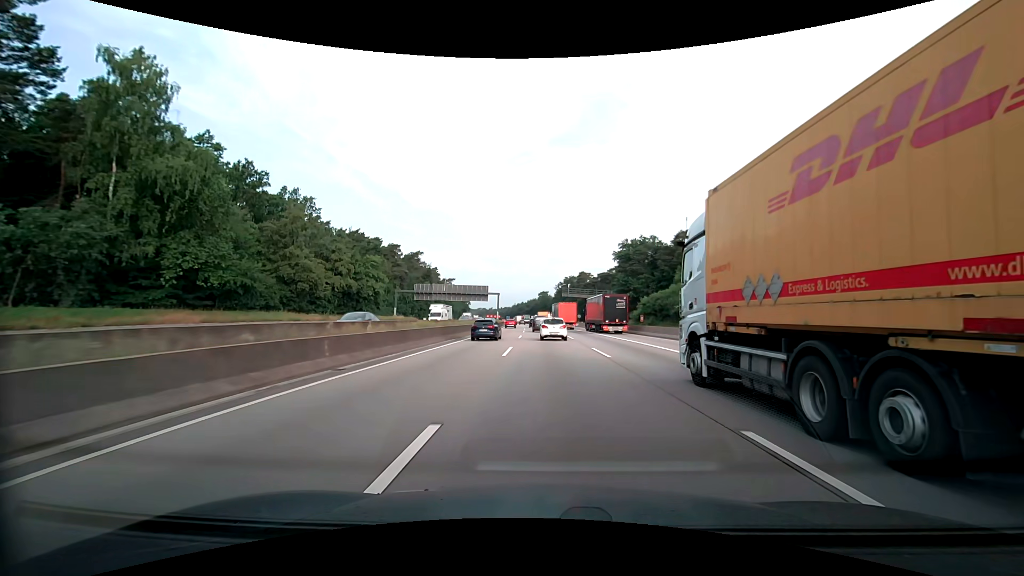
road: motorway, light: Day
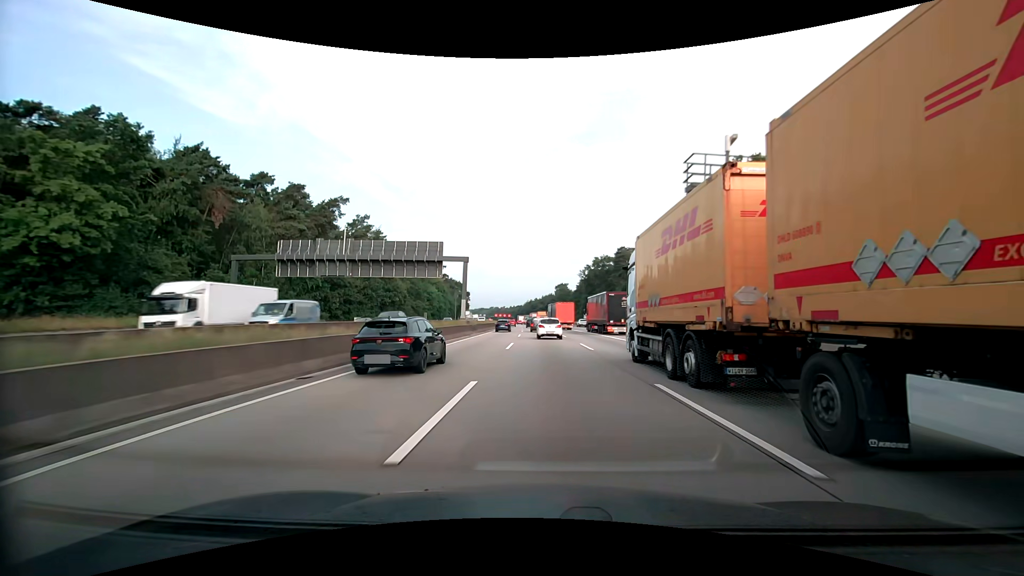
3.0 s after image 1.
(-0.8, +67.7) m; -2°
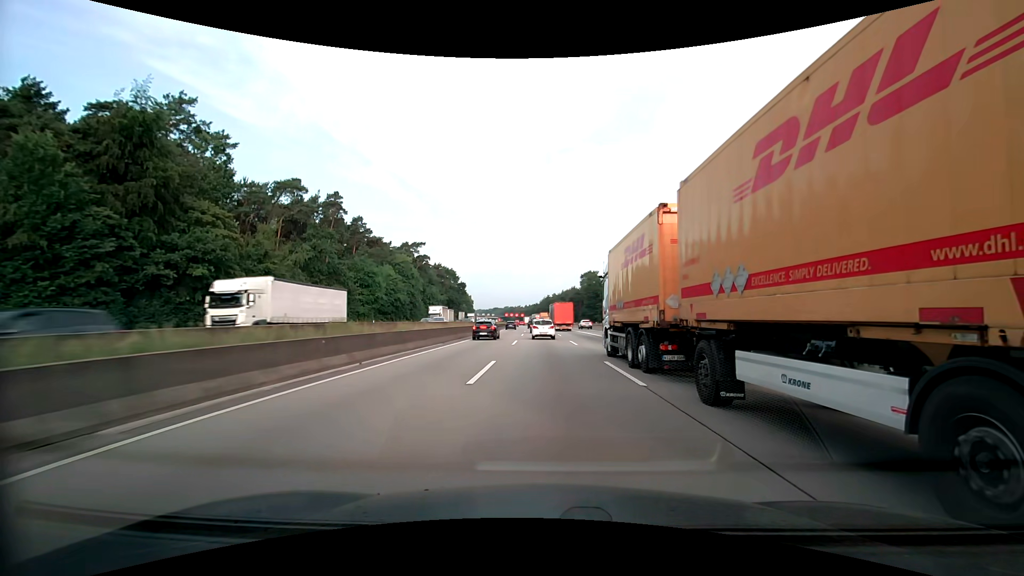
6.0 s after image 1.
(-1.0, +66.3) m; -2°
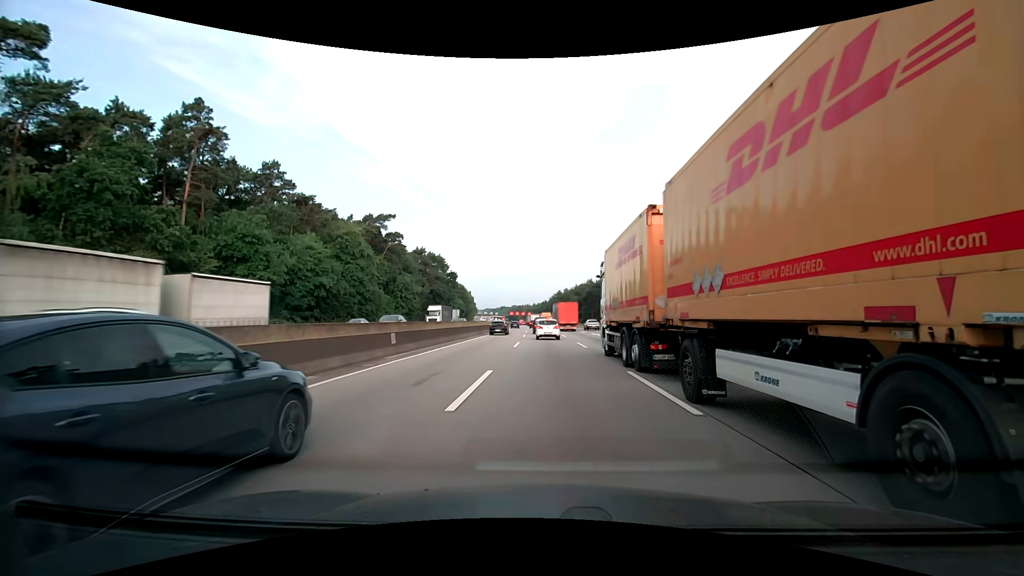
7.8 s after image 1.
(-0.3, +39.3) m; -1°
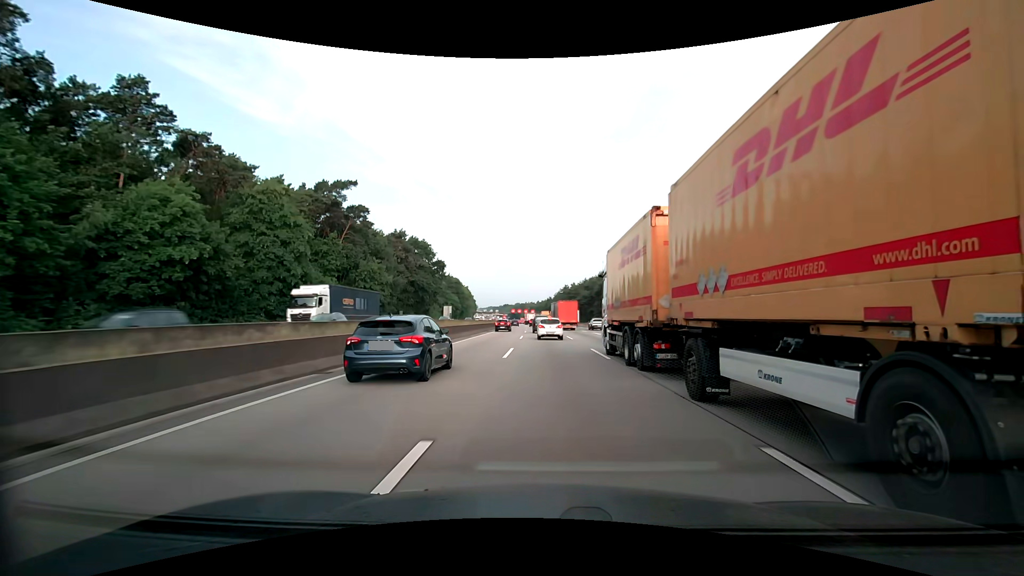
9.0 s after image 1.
(-0.1, +25.9) m; 0°
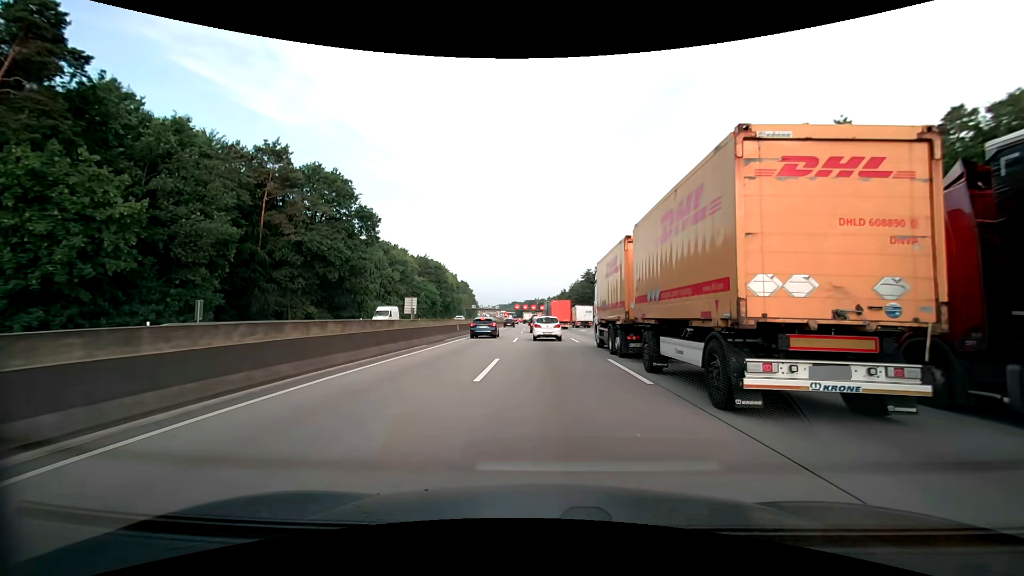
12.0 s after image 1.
(-0.6, +60.7) m; -1°
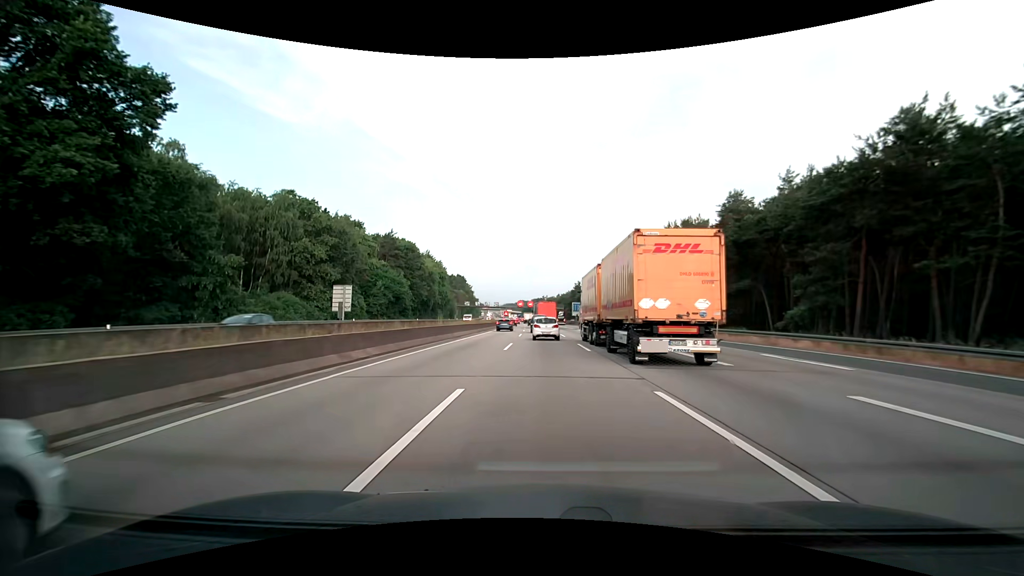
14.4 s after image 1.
(-0.5, +42.8) m; -1°
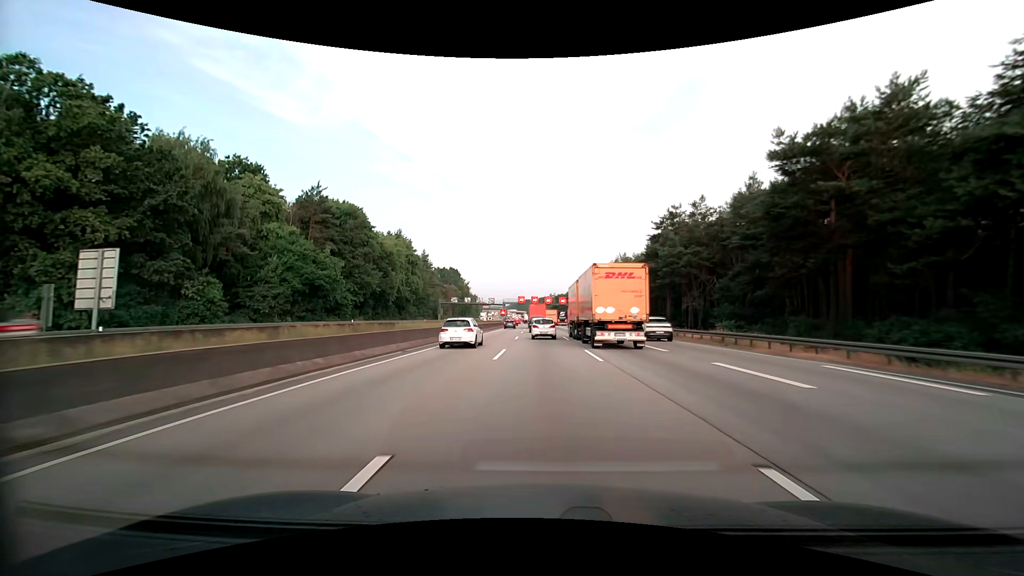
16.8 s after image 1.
(-0.1, +40.6) m; -1°
(0, +10) (0, +20) (0, +30) (0, +40) (0, +50) (-1, +60) (-1, +70) (-1, +80) (-1, +90) (-1, +100) m
